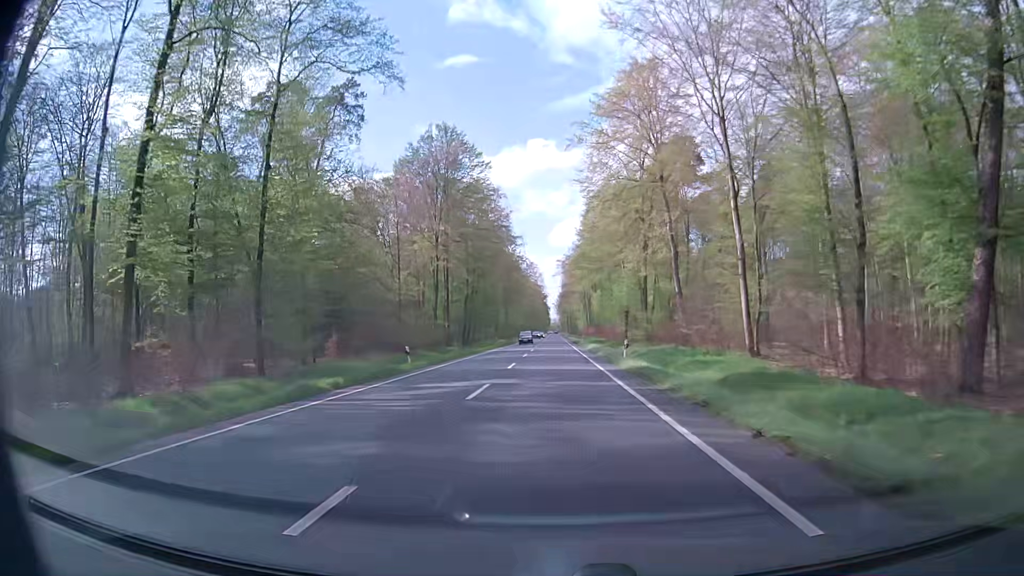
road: primary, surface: asphalt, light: Day
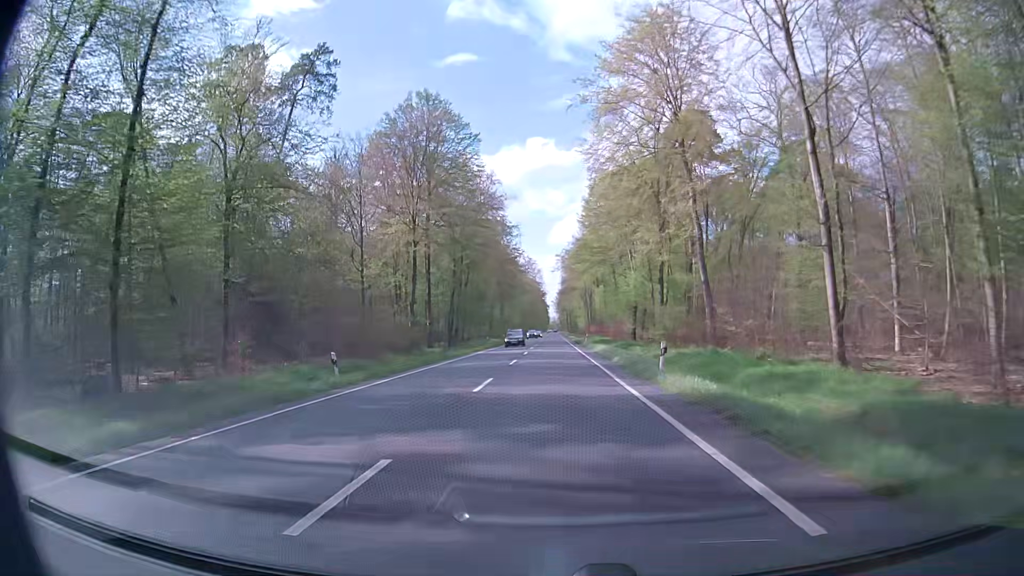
(+0.1, +10.8) m; 0°
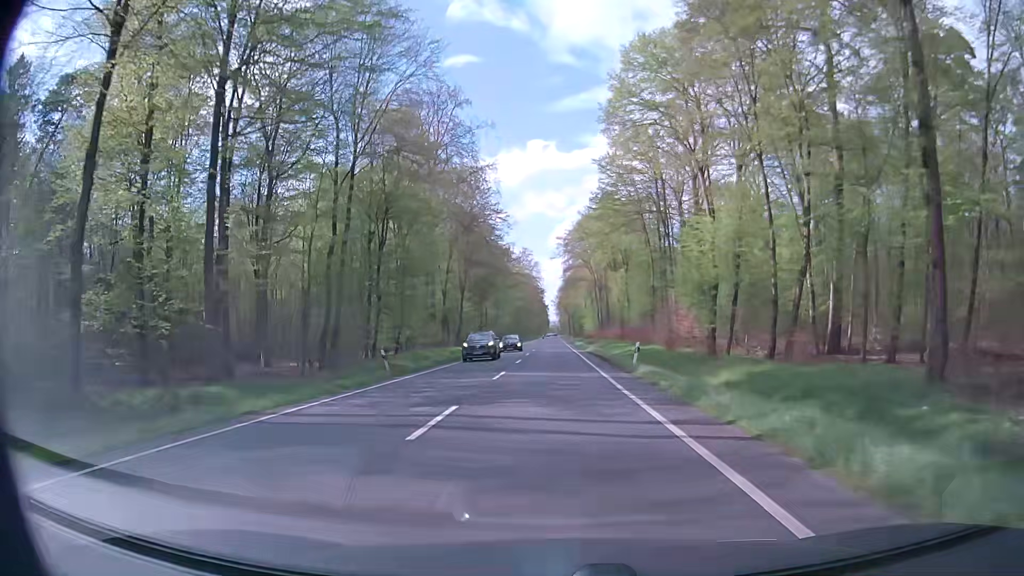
(+0.2, +43.2) m; 0°
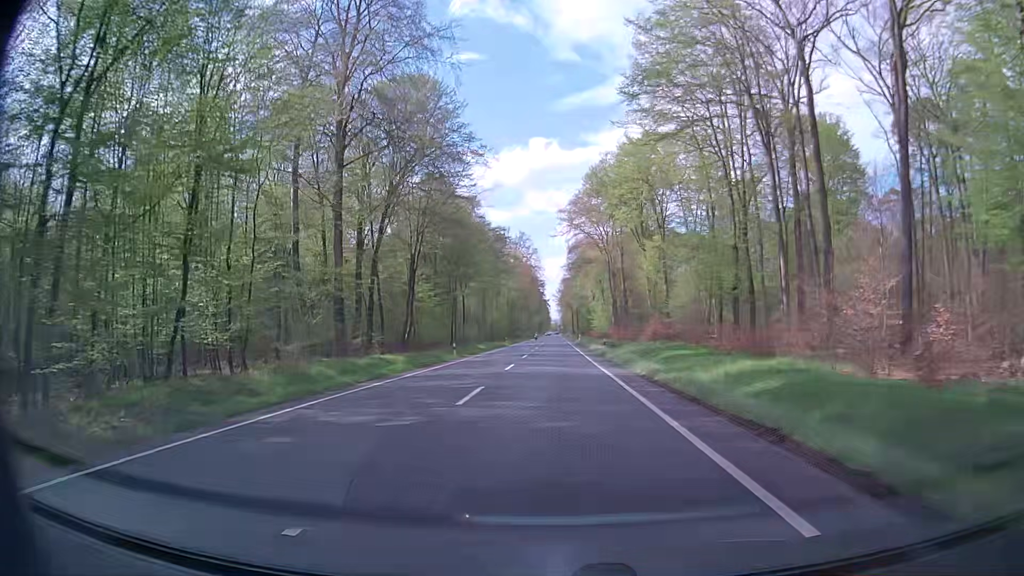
(-0.1, +32.4) m; -1°
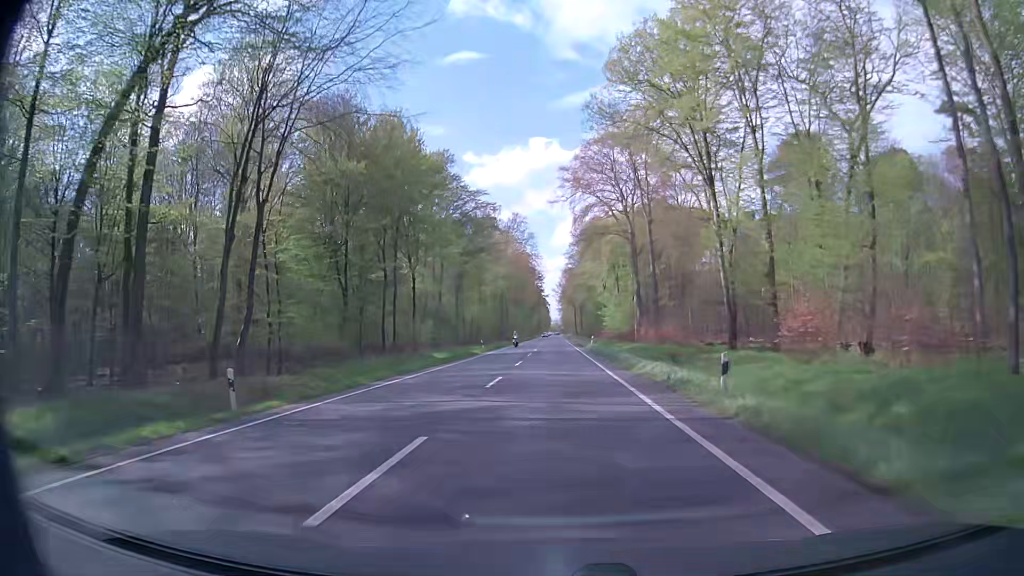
(+0.3, +32.4) m; +1°
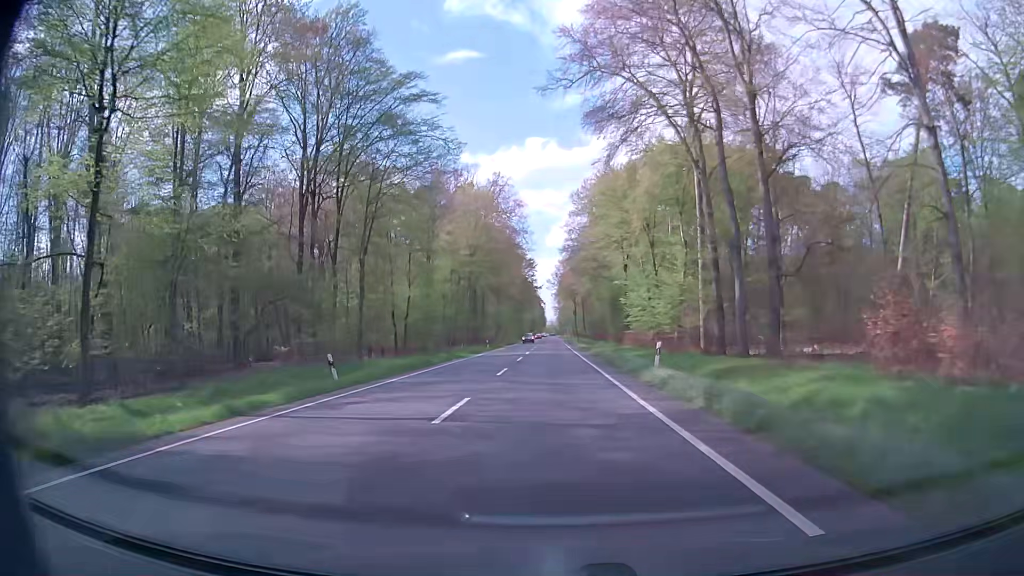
(-0.1, +43.1) m; 0°
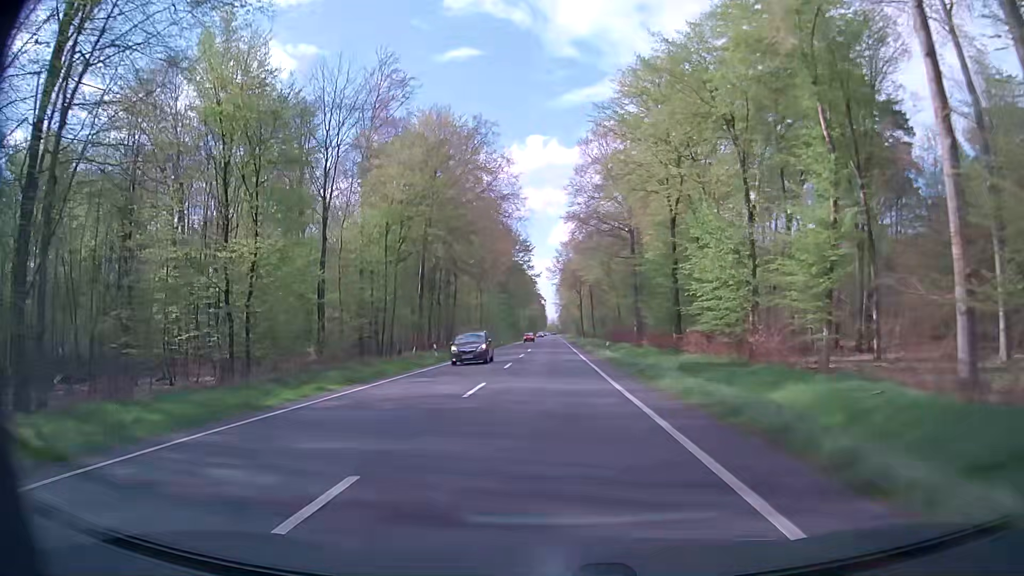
(0.0, +32.3) m; 0°
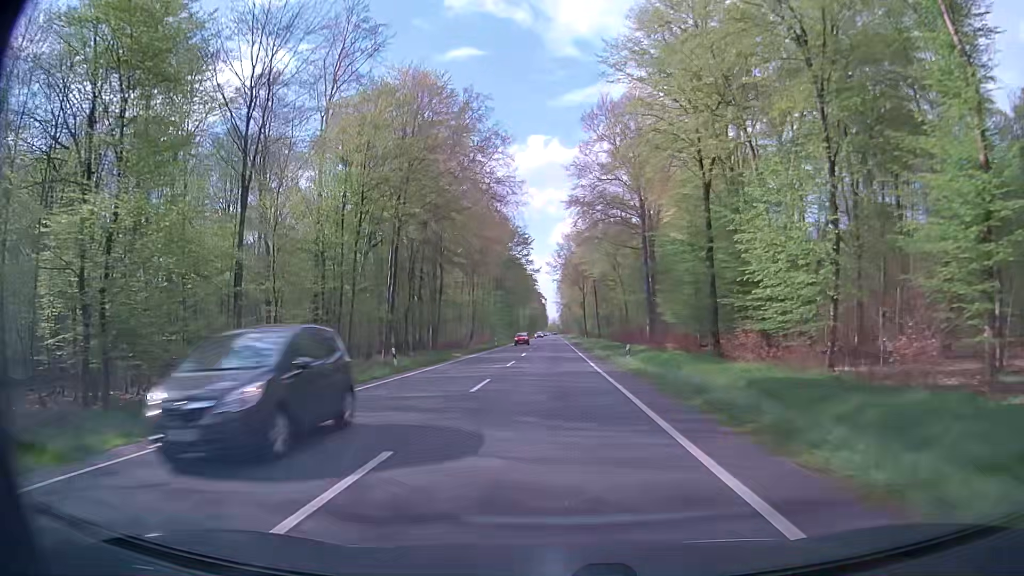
(-0.1, +10.7) m; 0°
(0, +10) (0, +20) (0, +30) (-1, +40) (-1, +50) (-1, +60) (-1, +70) (-1, +80) (-1, +90) (-1, +100) m
